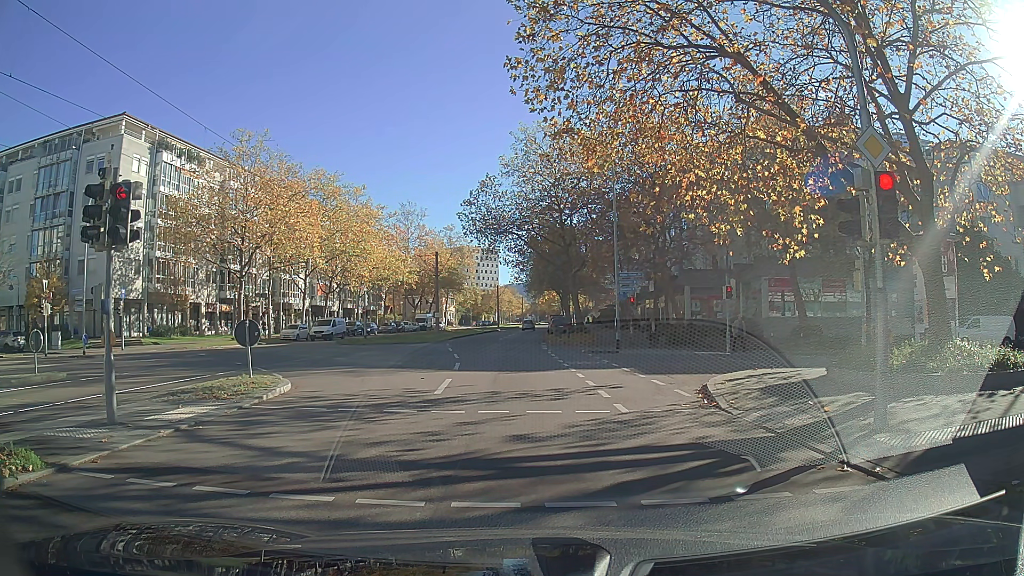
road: tertiary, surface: asphalt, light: Day
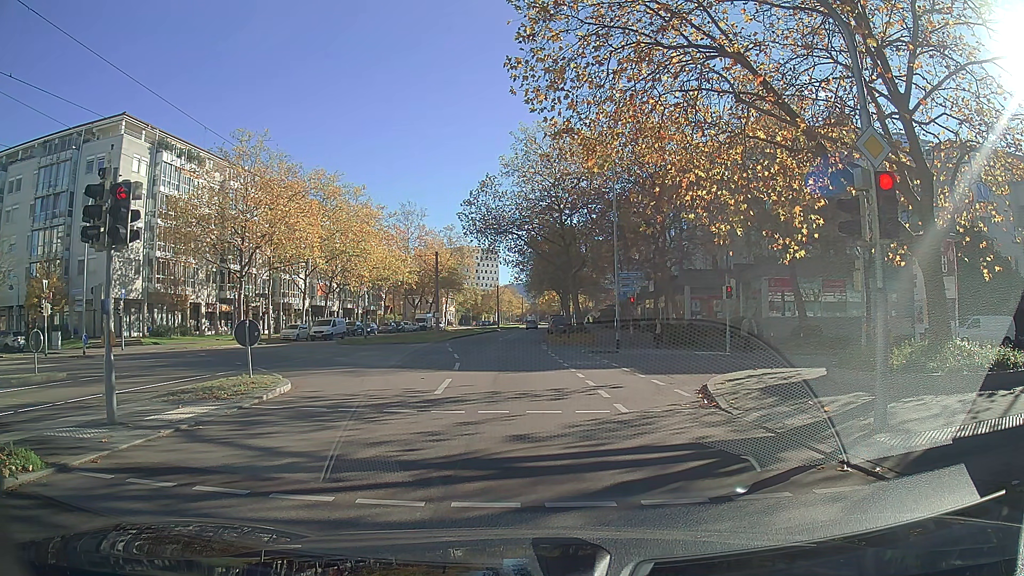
(0.0, 0.0) m; 0°
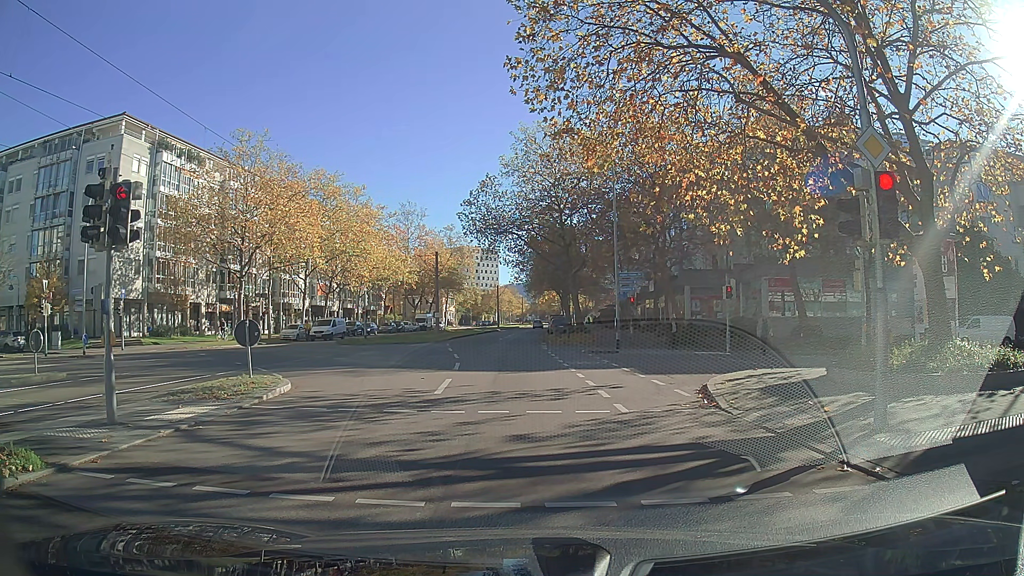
(0.0, 0.0) m; 0°
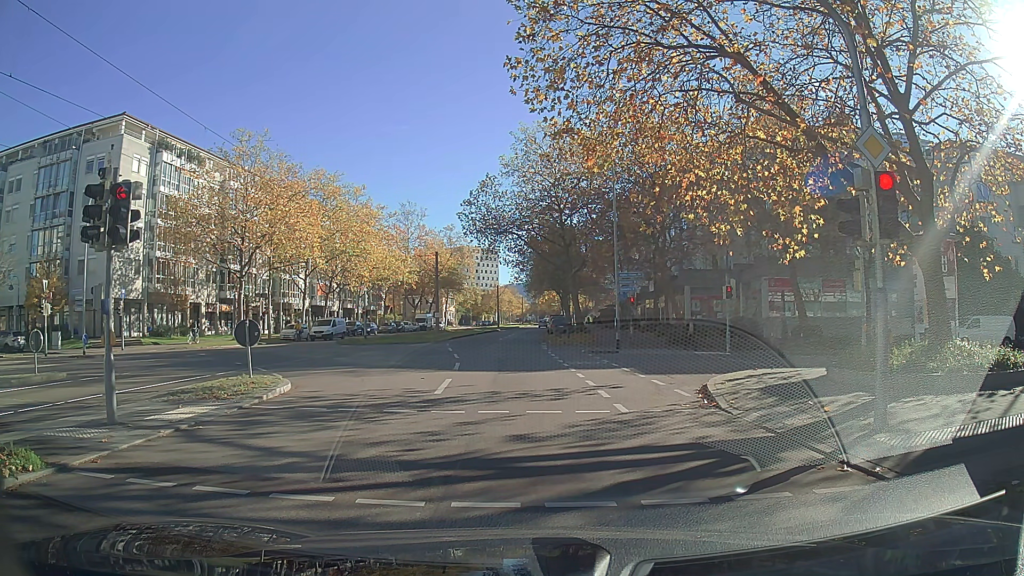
(0.0, 0.0) m; 0°
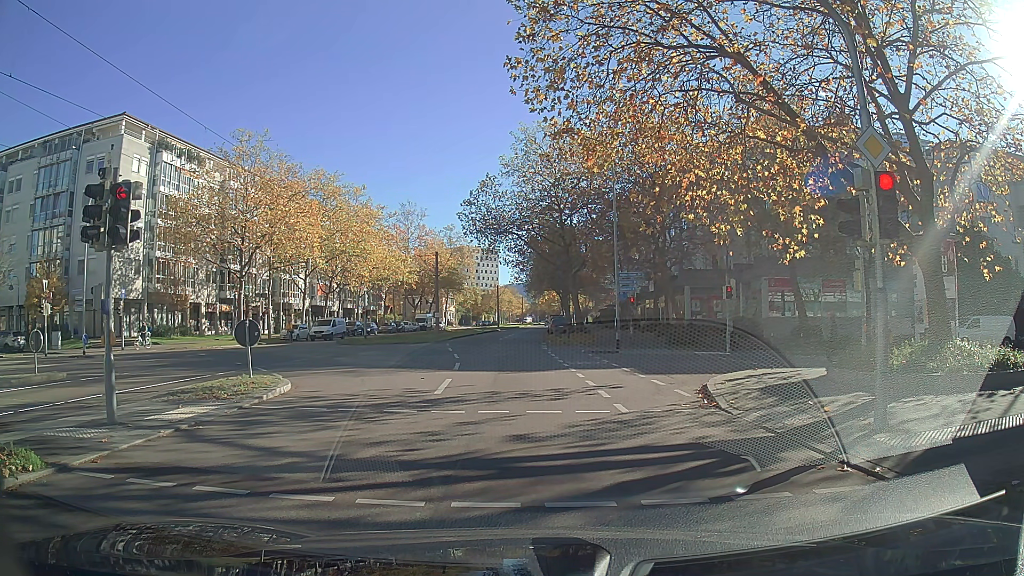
(0.0, 0.0) m; 0°
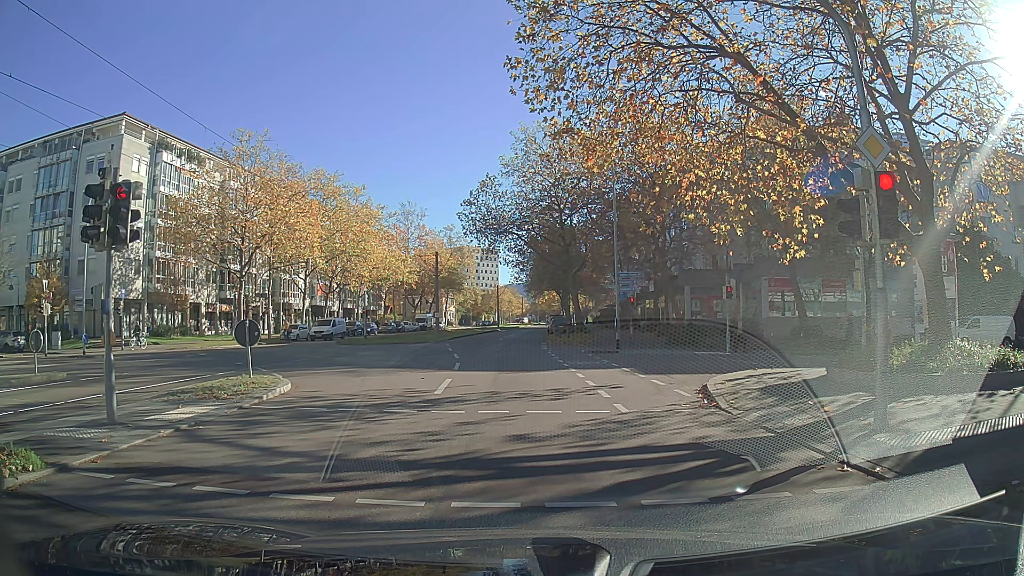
(0.0, 0.0) m; 0°
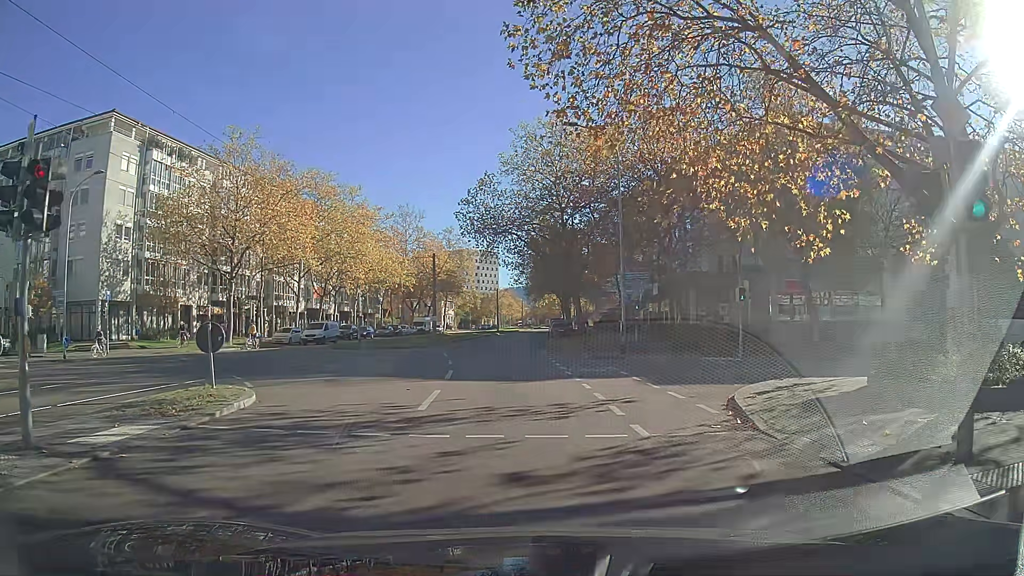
(0.0, +2.0) m; -1°
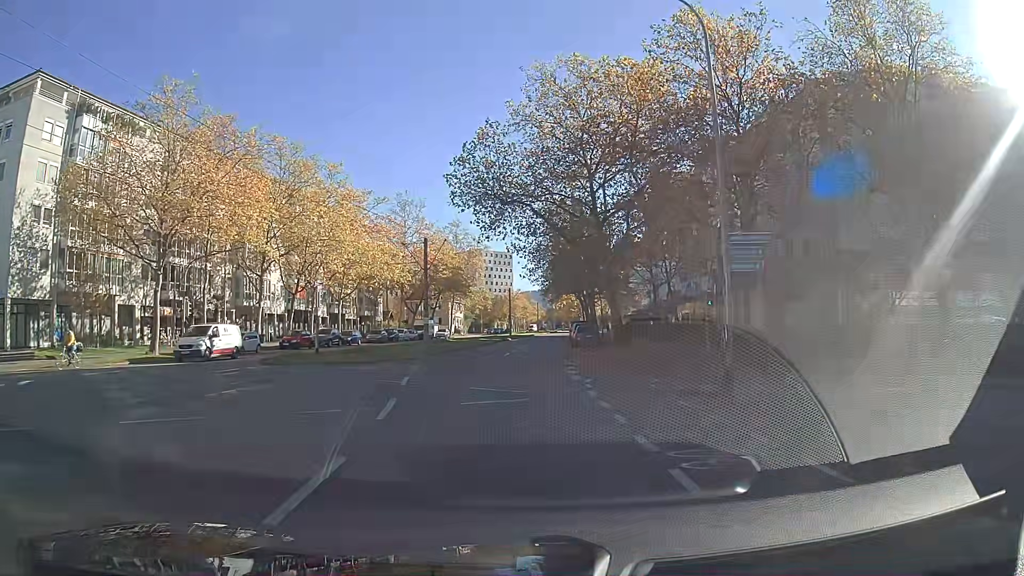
(-0.4, +13.0) m; -3°
(0, +10) (0, +20) (+1, +30) (+1, +40) (+2, +50) (+3, +60) (+4, +70) (+4, +80) (+5, +90) (+6, +100) m
